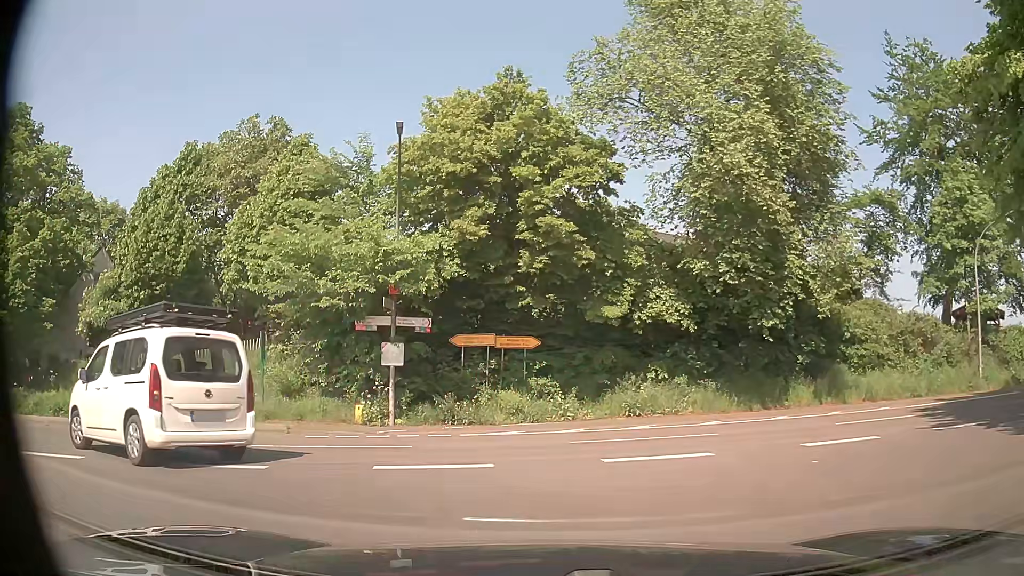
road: tertiary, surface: asphalt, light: Day
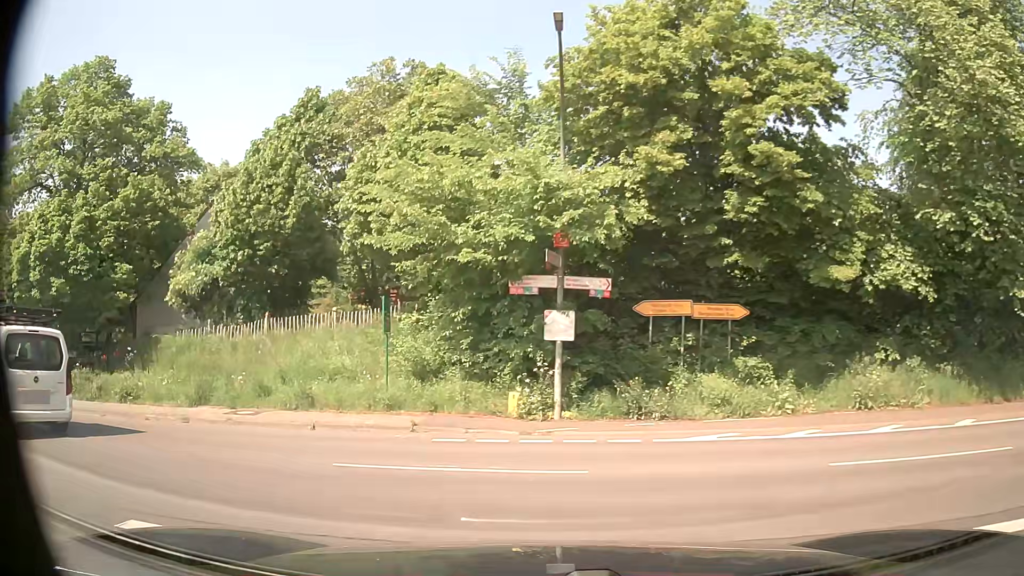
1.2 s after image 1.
(-0.6, +4.5) m; -15°
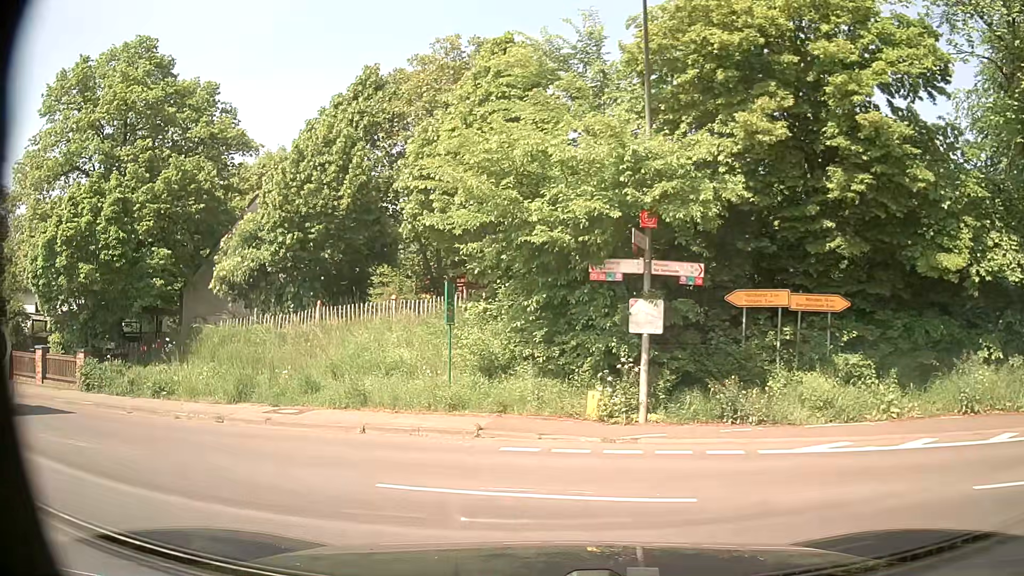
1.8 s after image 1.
(-0.1, +1.6) m; -6°
